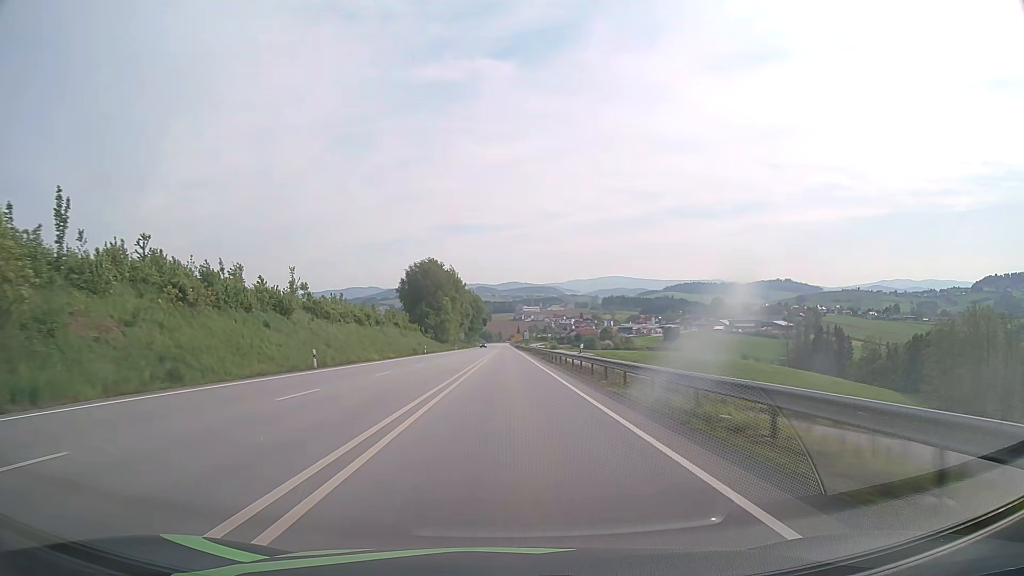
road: primary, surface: asphalt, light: Day
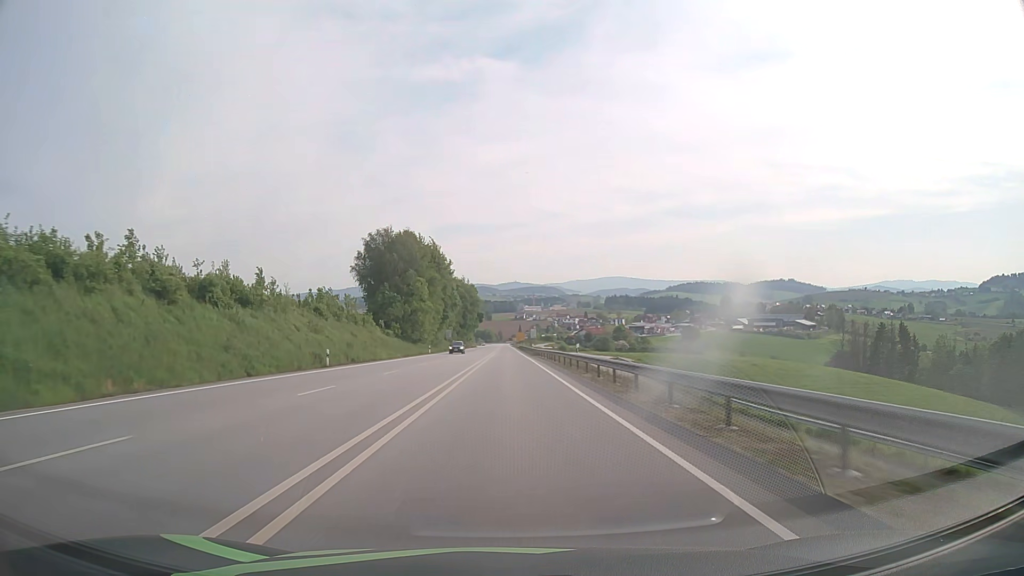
(0.0, +46.5) m; 0°
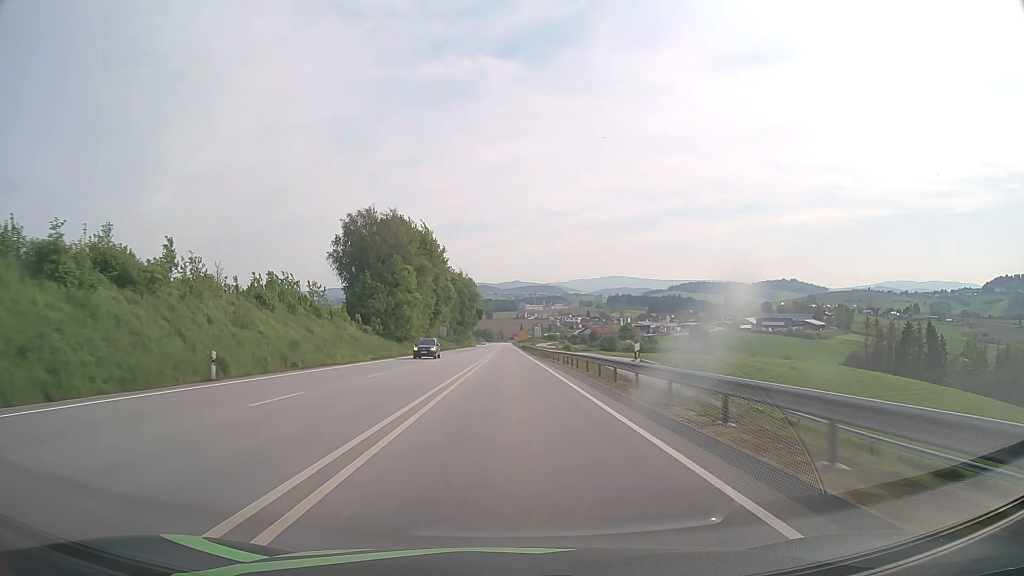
(0.0, +15.7) m; 0°
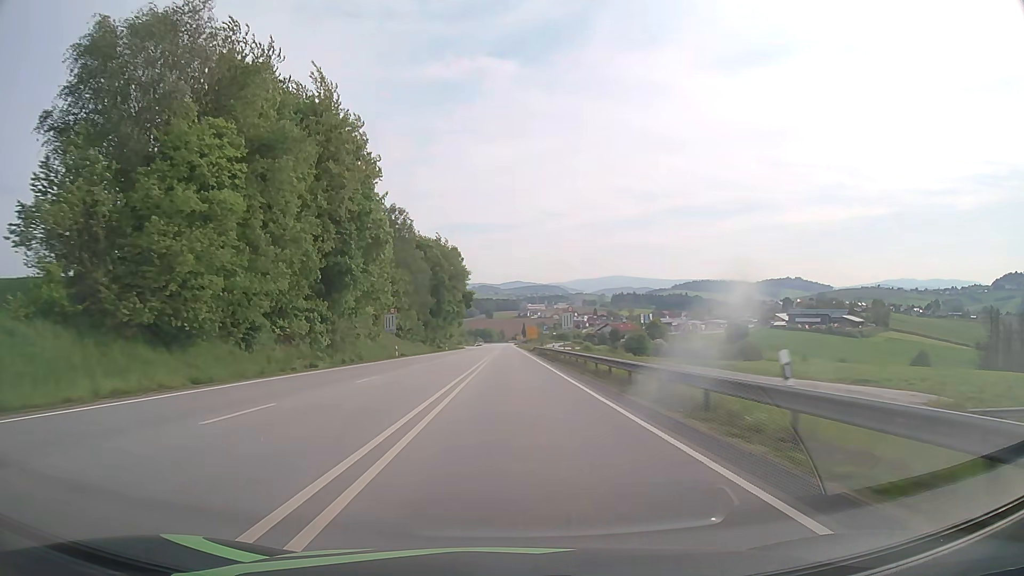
(-0.1, +63.1) m; 0°
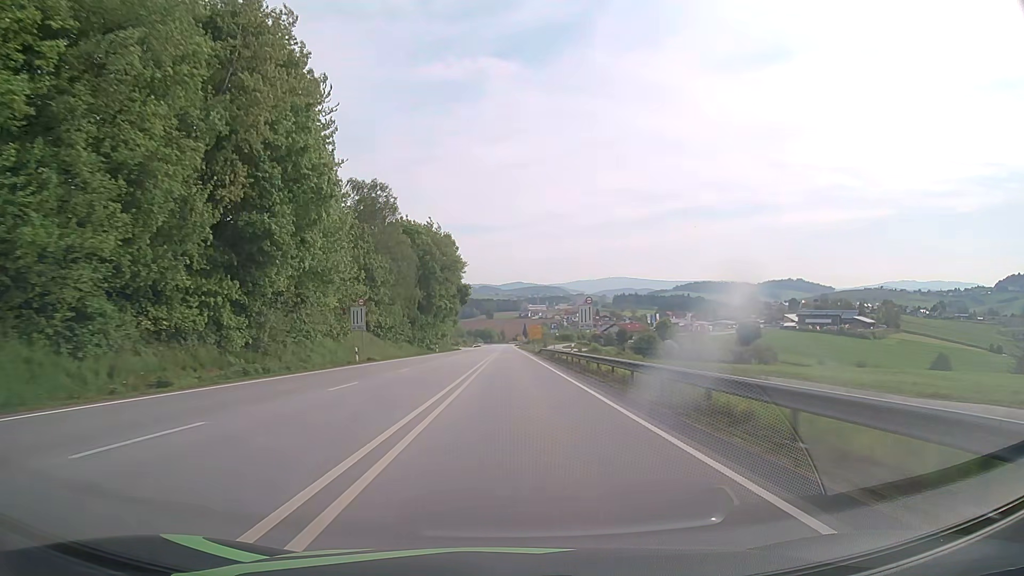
(0.0, +15.9) m; 0°
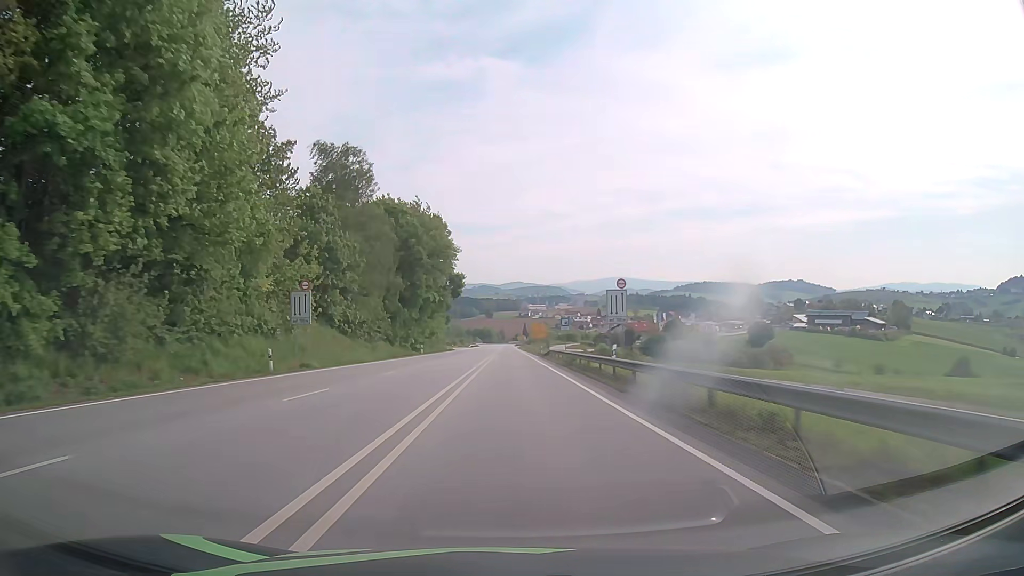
(0.0, +15.9) m; 0°
